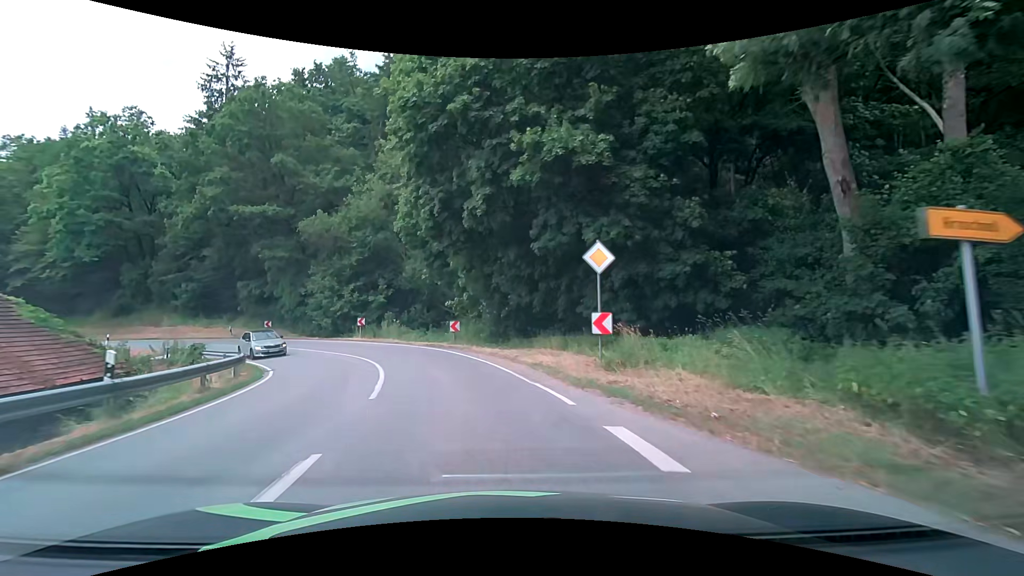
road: secondary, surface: asphalt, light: Day
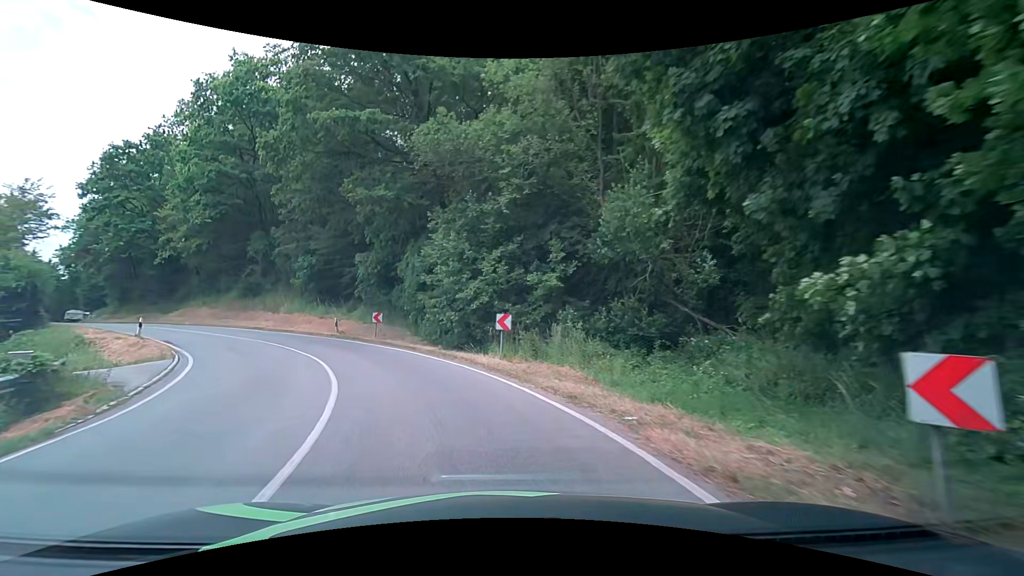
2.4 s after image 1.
(-3.3, +21.2) m; -20°
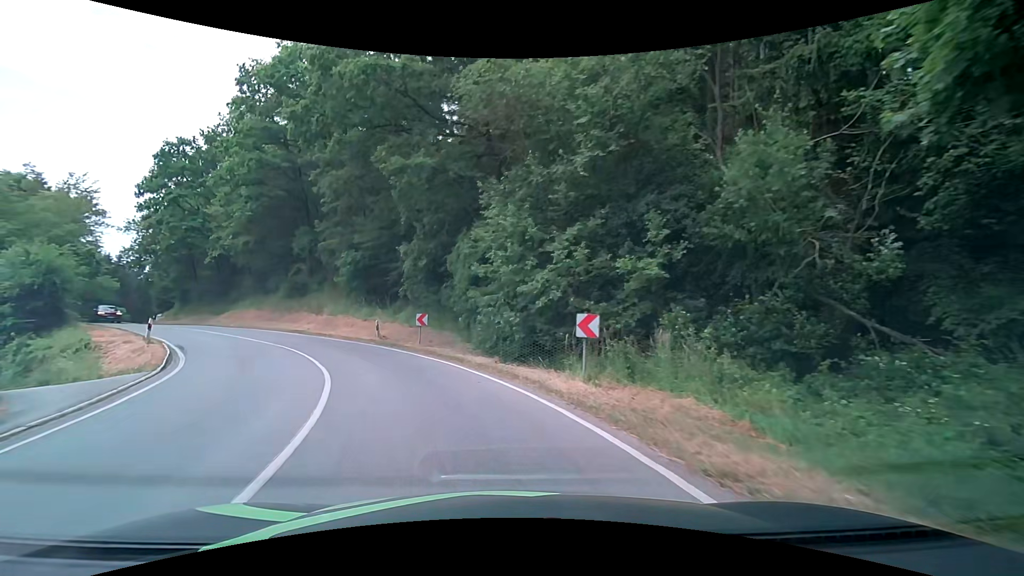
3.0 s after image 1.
(-0.4, +5.3) m; -8°
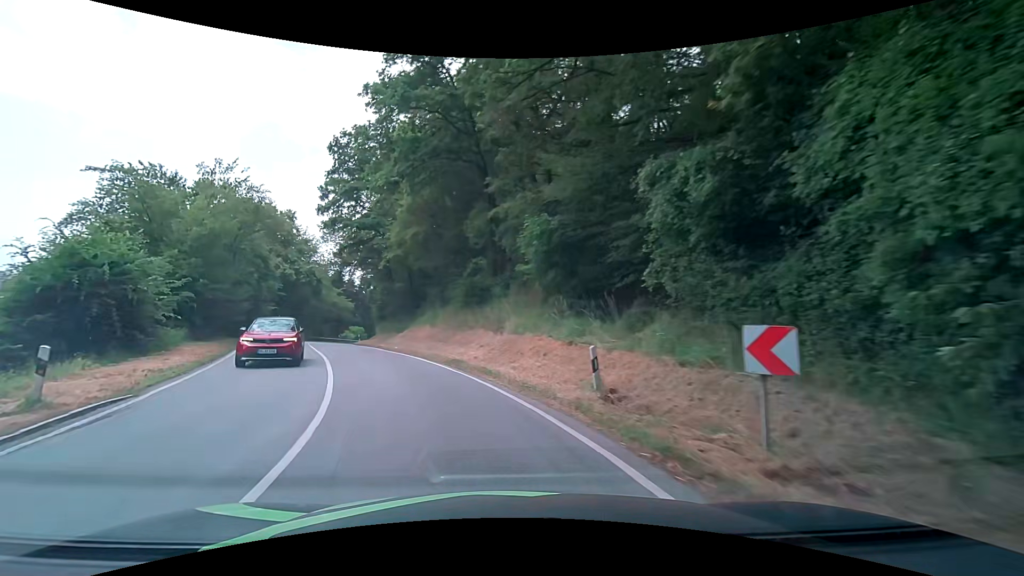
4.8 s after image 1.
(-3.2, +15.9) m; -24°
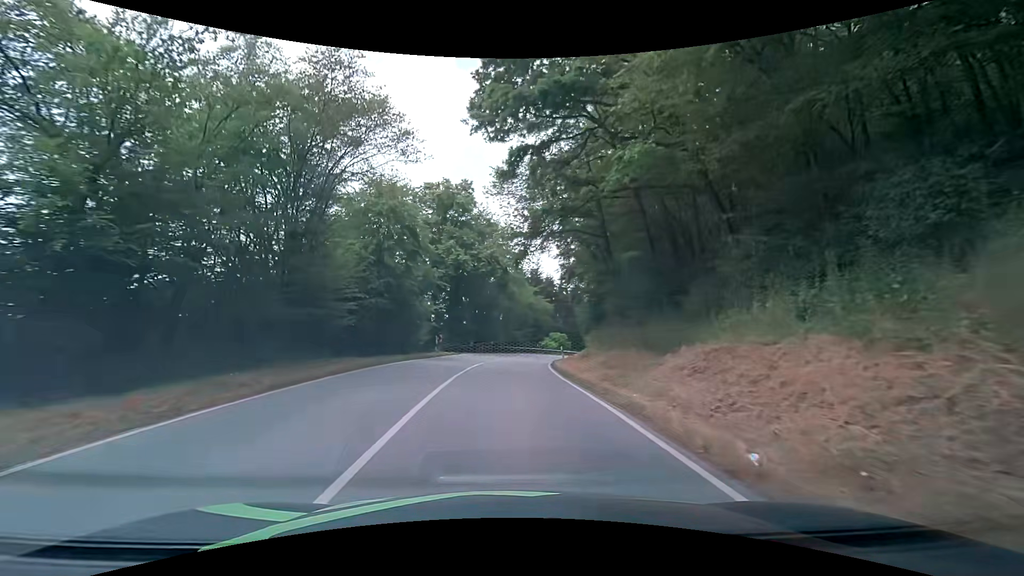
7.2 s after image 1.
(-5.8, +21.5) m; -23°
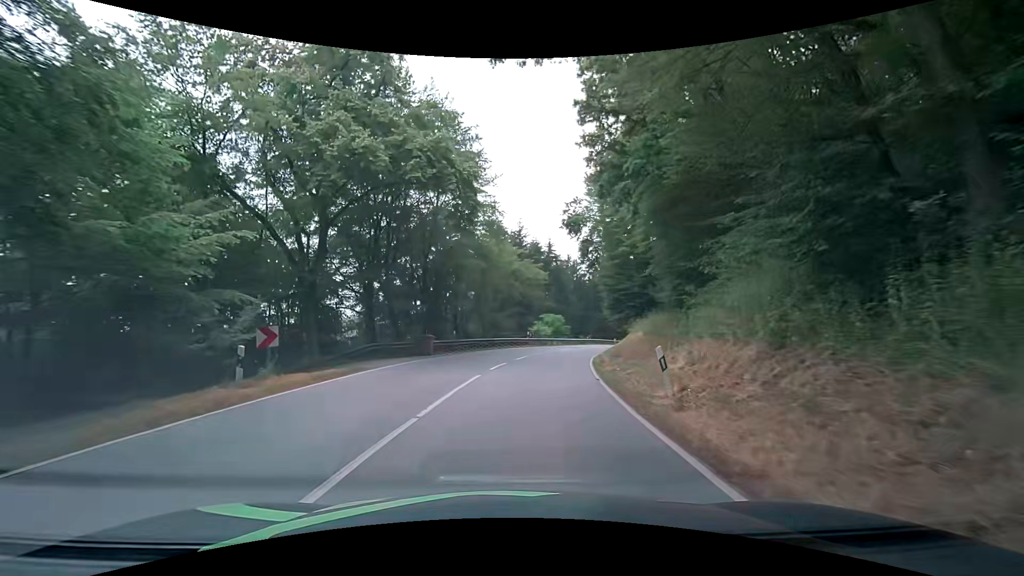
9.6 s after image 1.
(0.0, +24.2) m; +1°
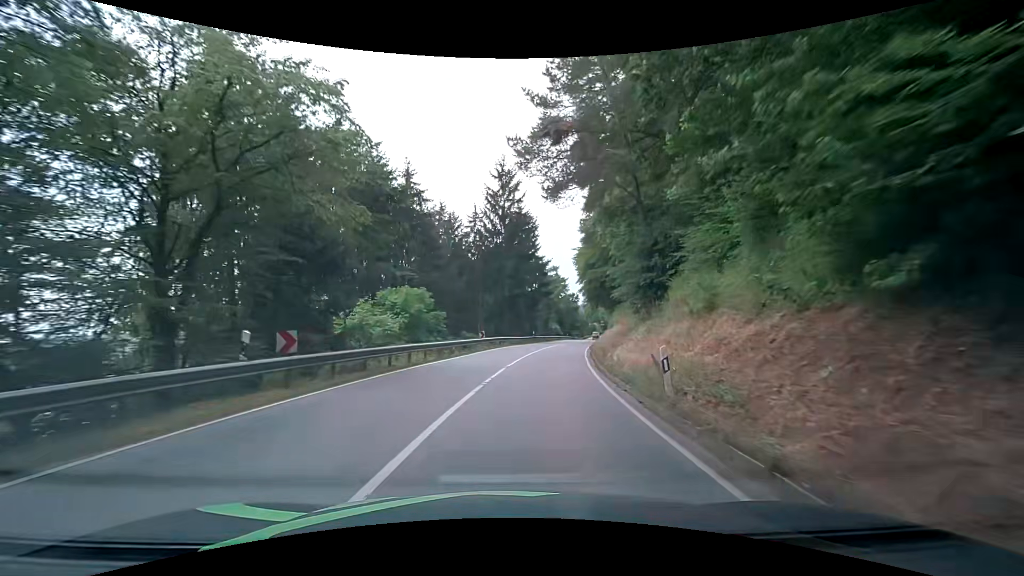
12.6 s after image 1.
(+4.2, +35.4) m; +14°
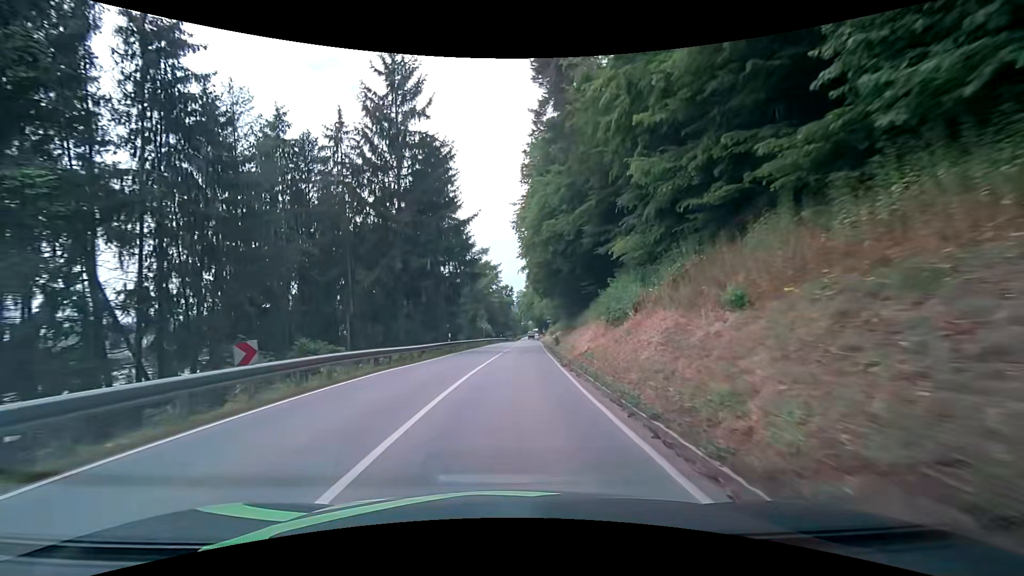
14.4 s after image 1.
(+1.9, +24.4) m; +8°
(0, +10) (+1, +20) (+1, +30) (+2, +40) (+2, +50) (+3, +60) (+4, +70) (+4, +80) (+5, +90) (+6, +100) m
